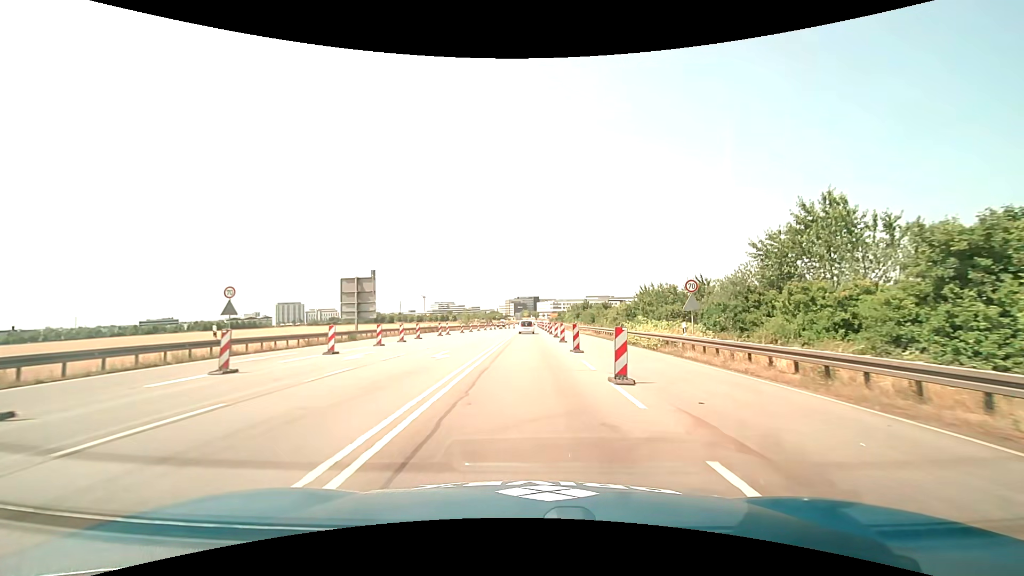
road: primary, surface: asphalt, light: Day
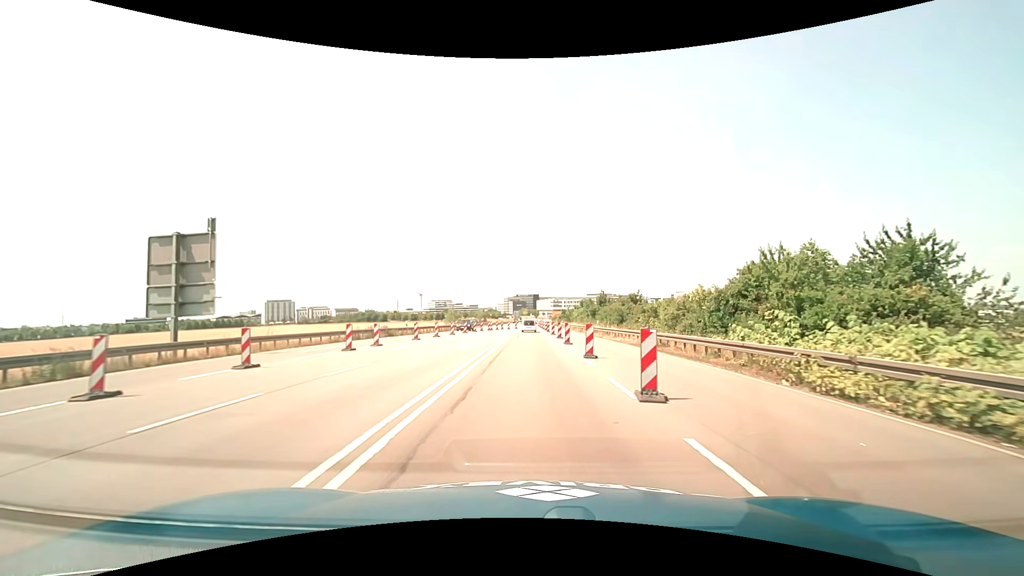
(0.0, +23.0) m; 0°
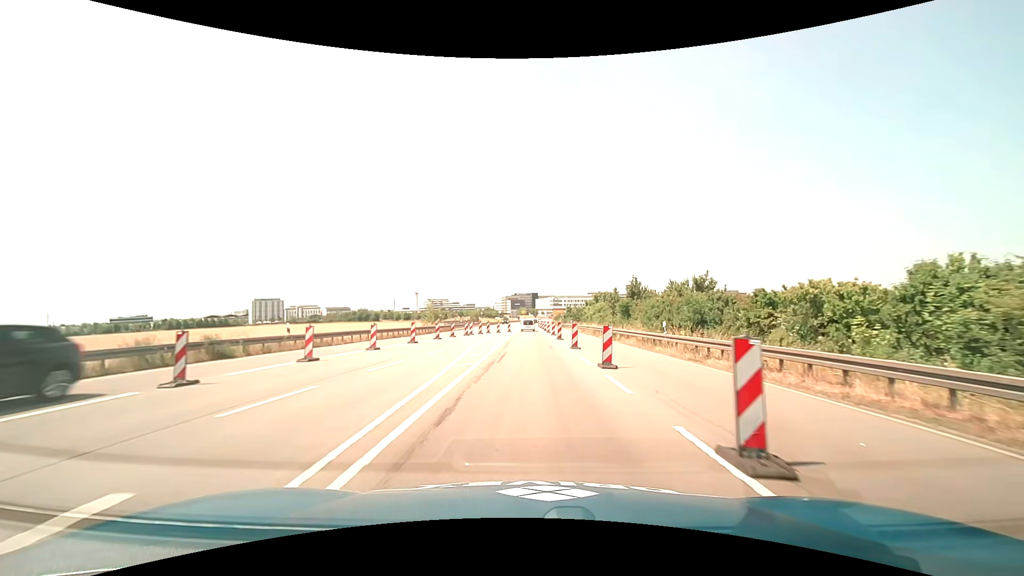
(-0.1, +23.2) m; 0°
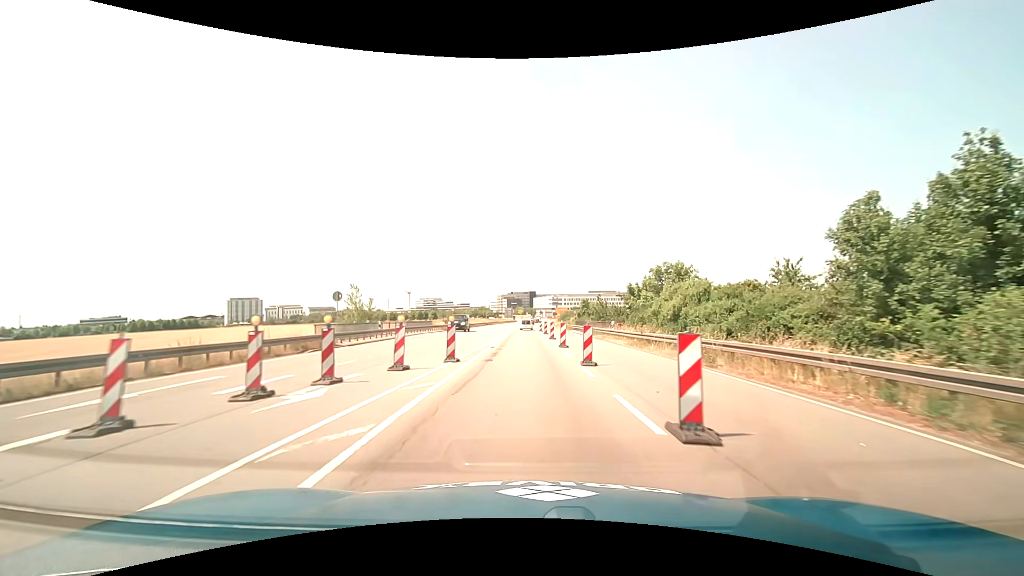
(+0.3, +39.3) m; 0°
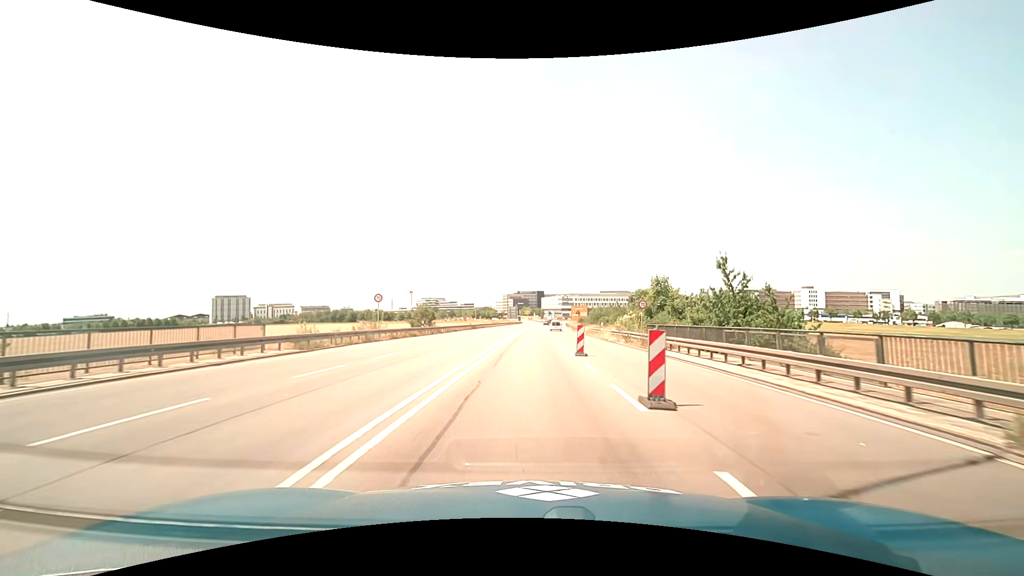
(-0.3, +40.3) m; -1°
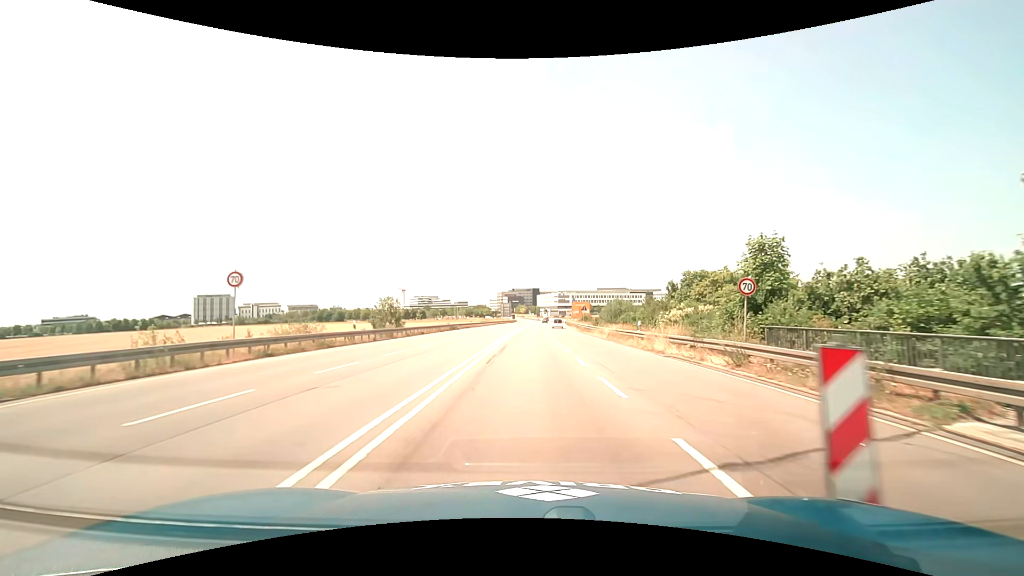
(+0.1, +16.8) m; +1°
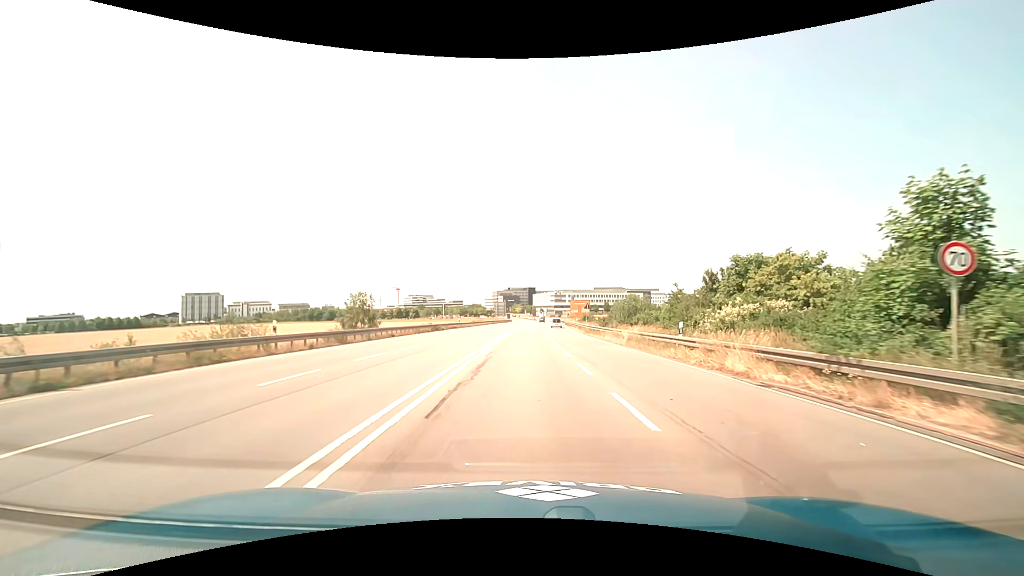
(0.0, +8.5) m; 0°
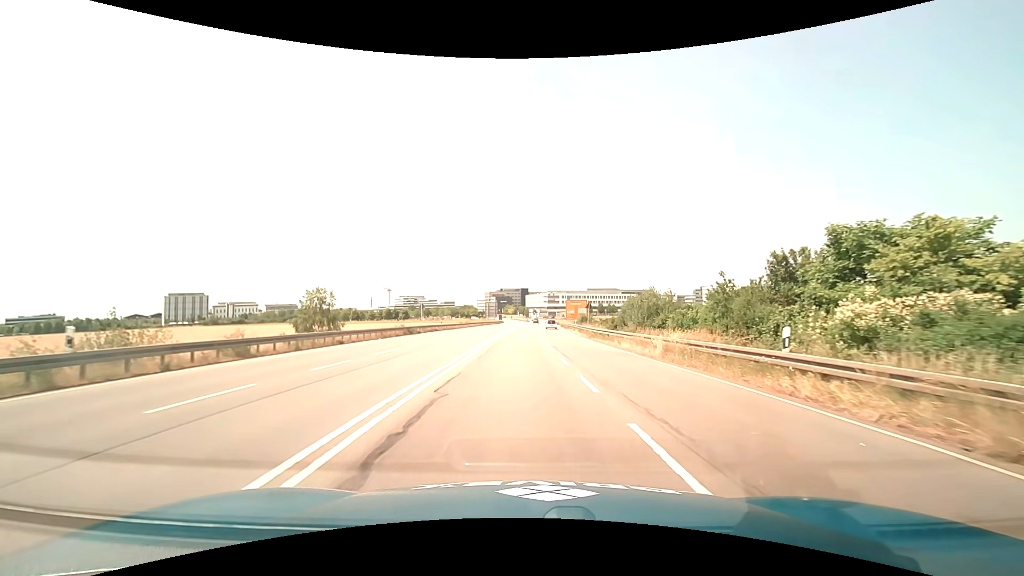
(+0.1, +8.6) m; +1°
(0, +10) (0, +20) (+1, +30) (+2, +40) (+2, +50) (+3, +60) (+3, +70) (+4, +80) (+4, +90) (+4, +100) m
